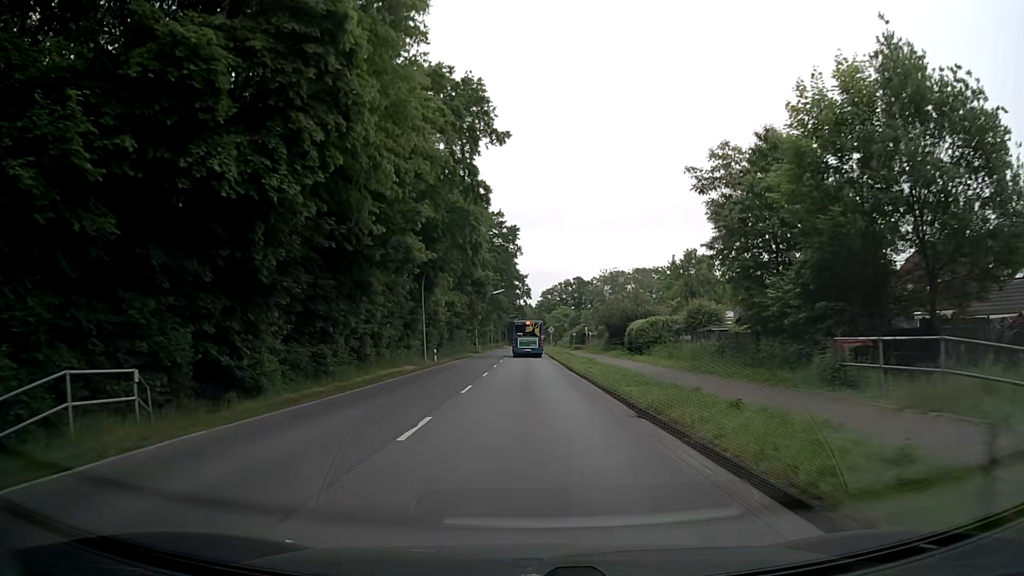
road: secondary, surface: asphalt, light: Day
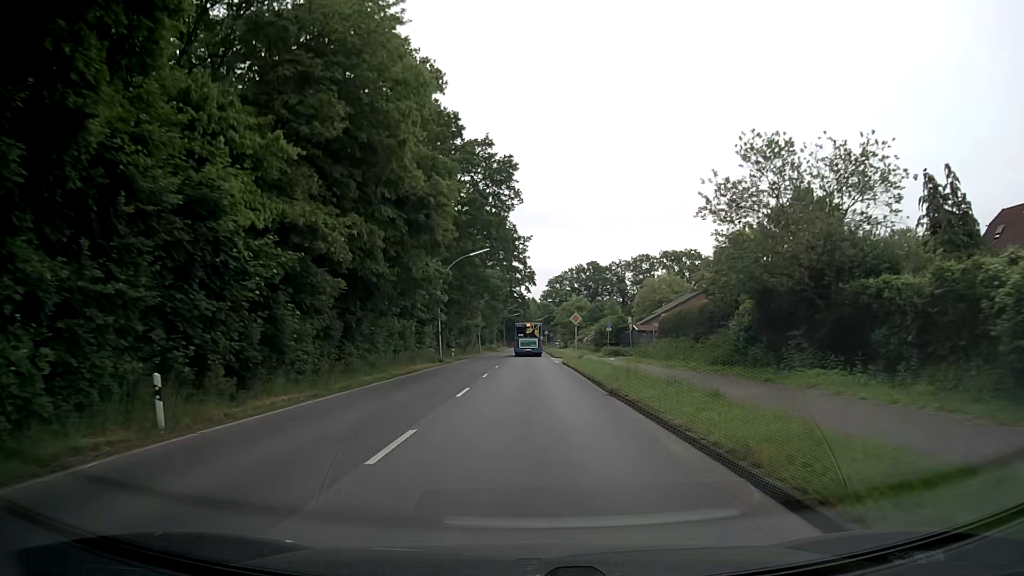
(-0.2, +38.3) m; 0°
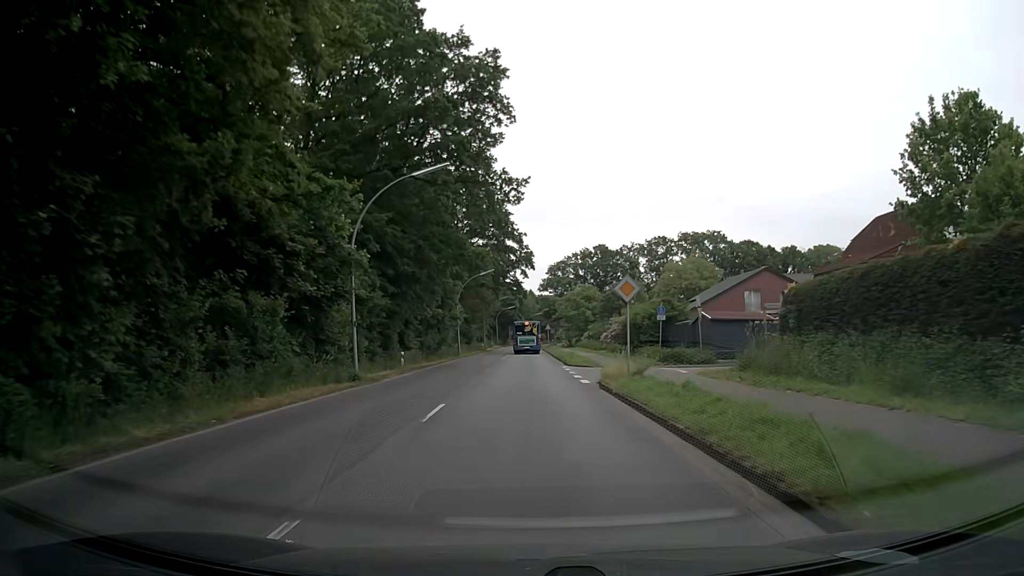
(0.0, +23.5) m; 0°
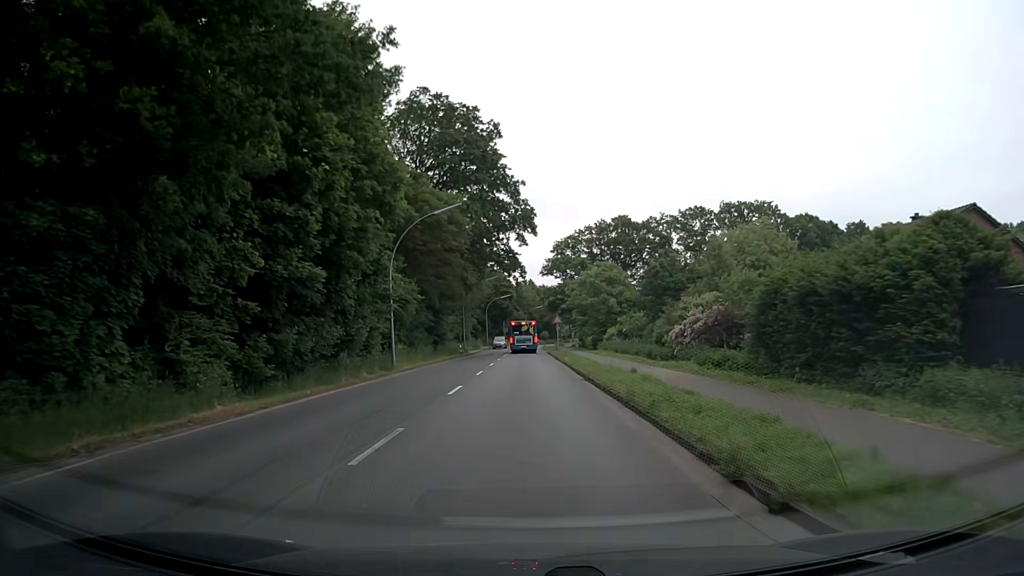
(+0.1, +31.2) m; 0°
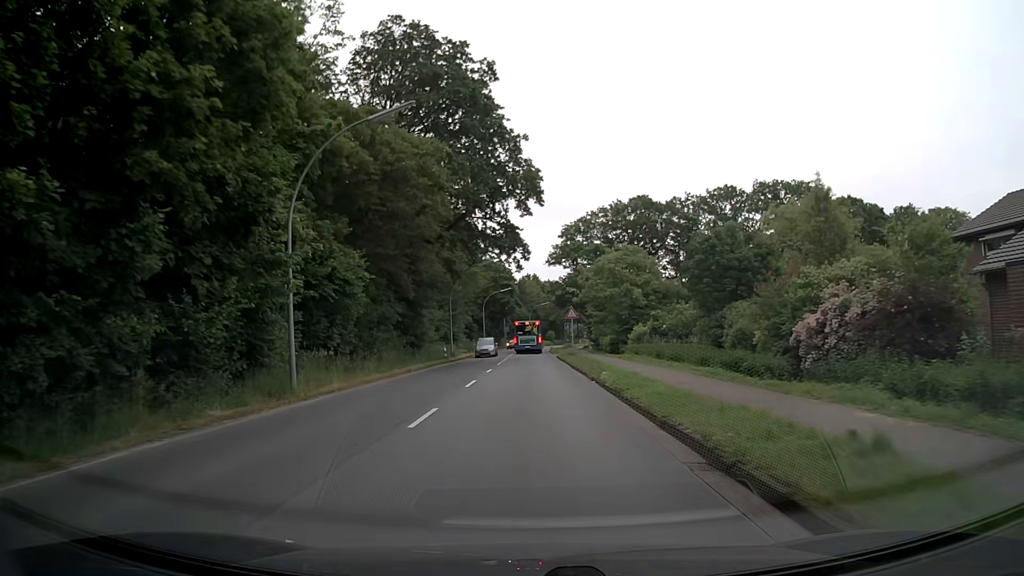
(0.0, +15.1) m; 0°
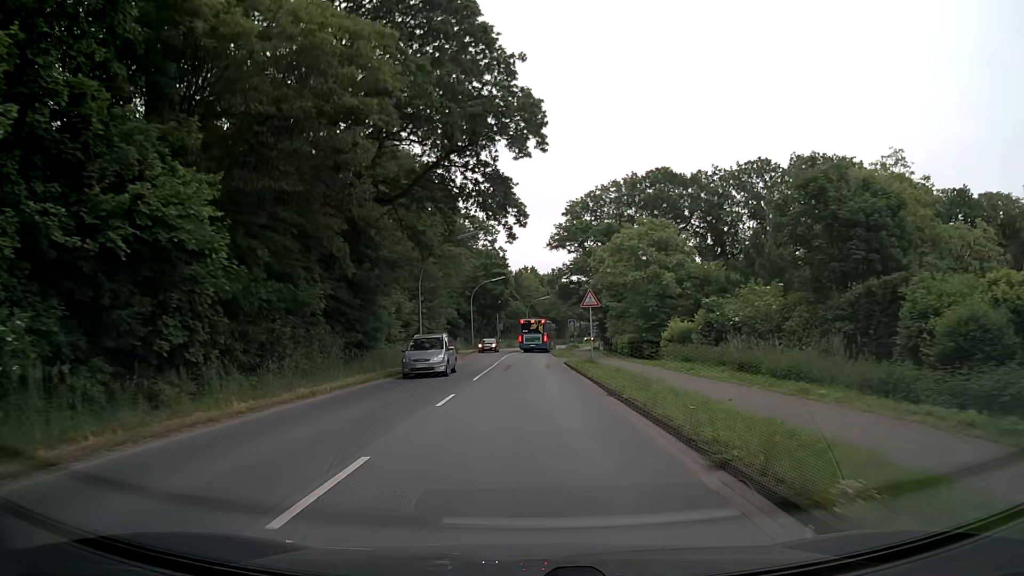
(0.0, +14.8) m; 0°
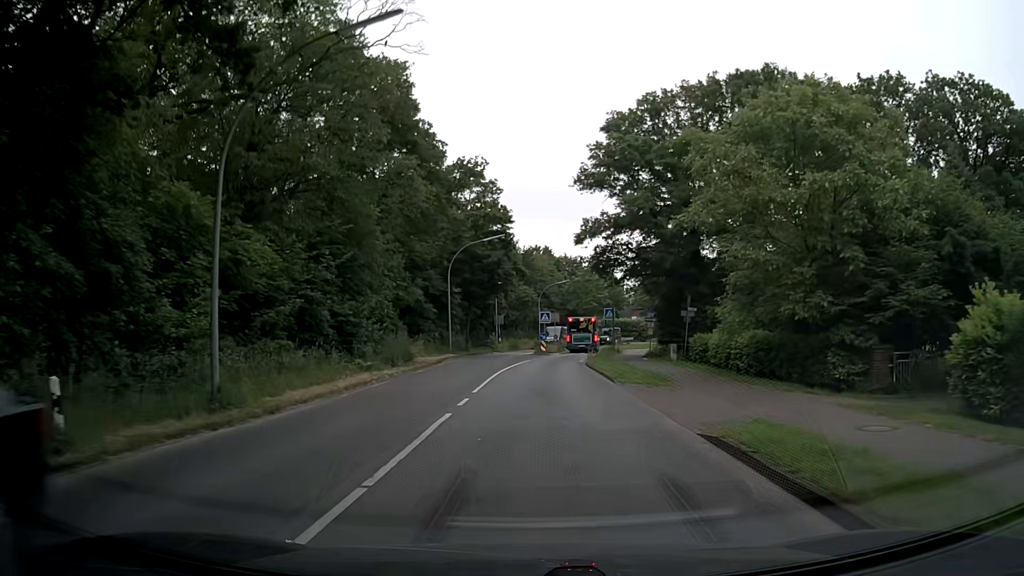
(-0.4, +29.0) m; 0°
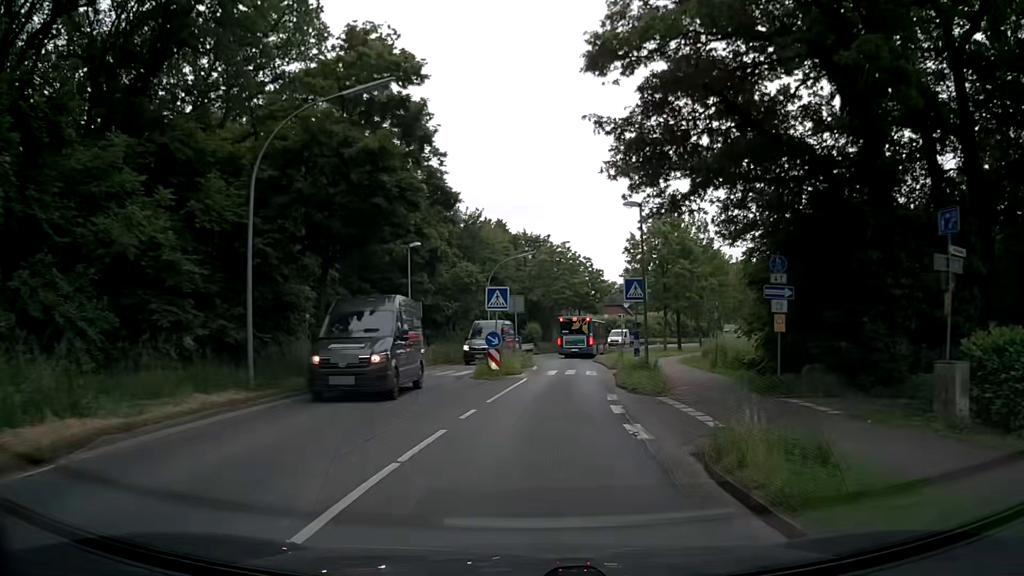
(+0.2, +27.9) m; +3°
(0, +10) (+1, +20) (+2, +30) (+3, +40) (+4, +50) (+6, +60) (+9, +69) (+13, +78) (+17, +88) (+21, +96) m
